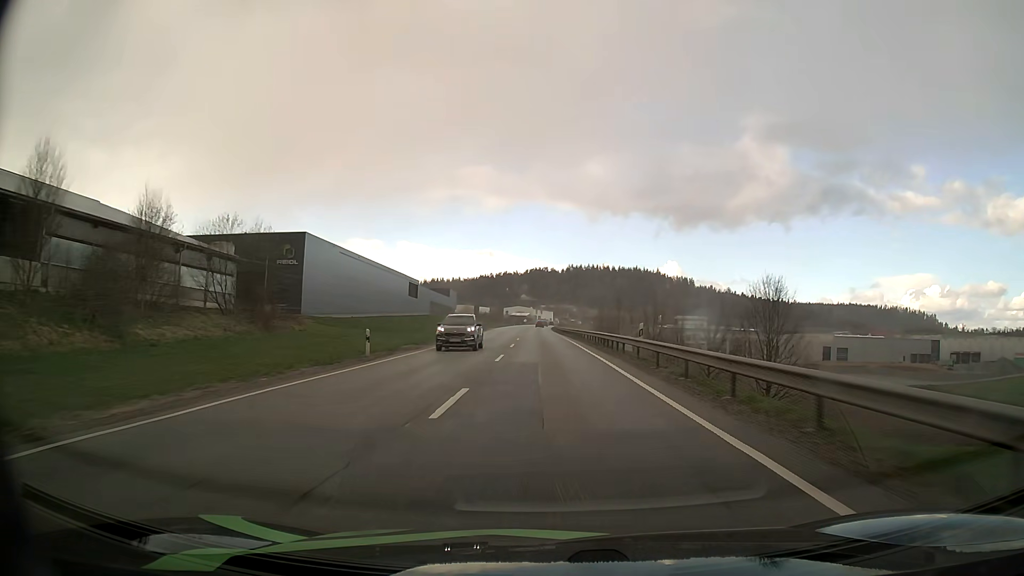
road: primary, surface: asphalt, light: Day
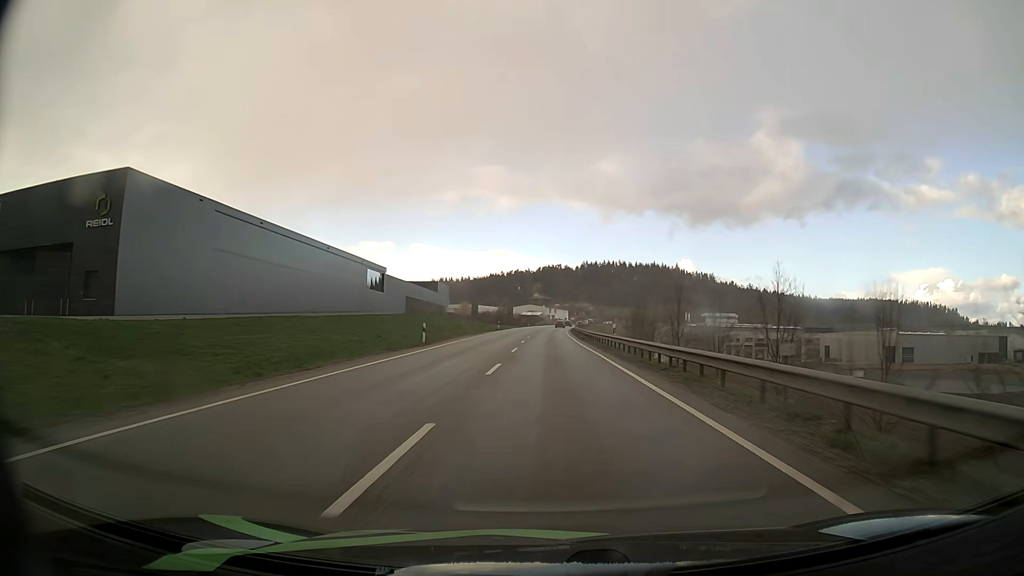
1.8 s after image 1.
(-0.5, +42.4) m; -1°
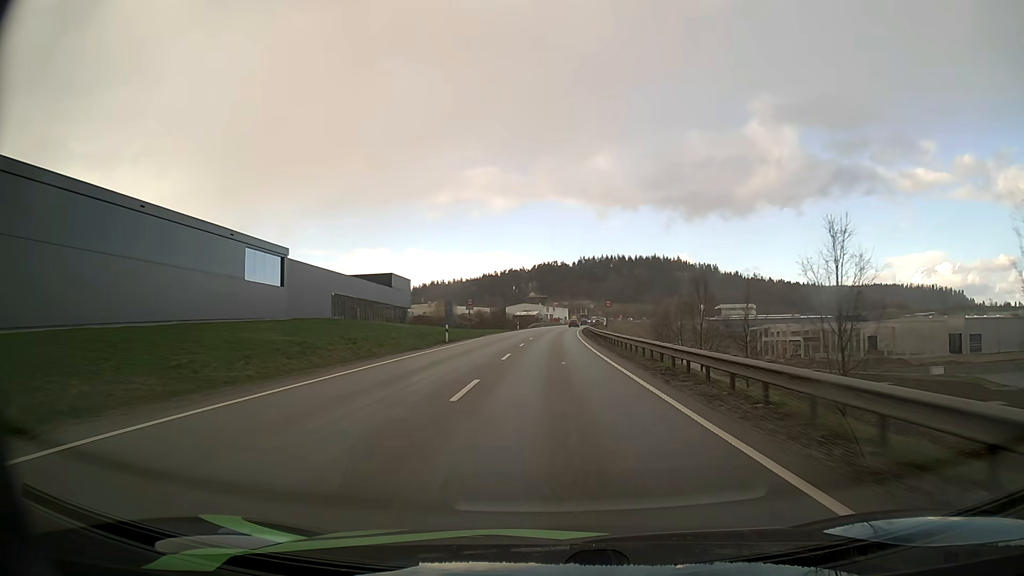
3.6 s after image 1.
(0.0, +41.5) m; 0°
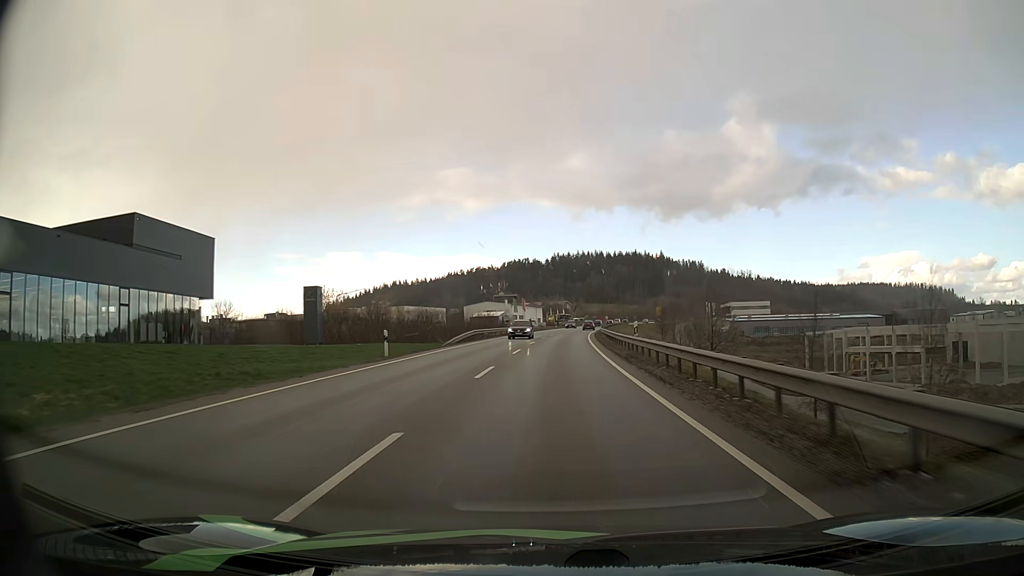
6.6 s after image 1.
(+0.8, +67.5) m; +2°
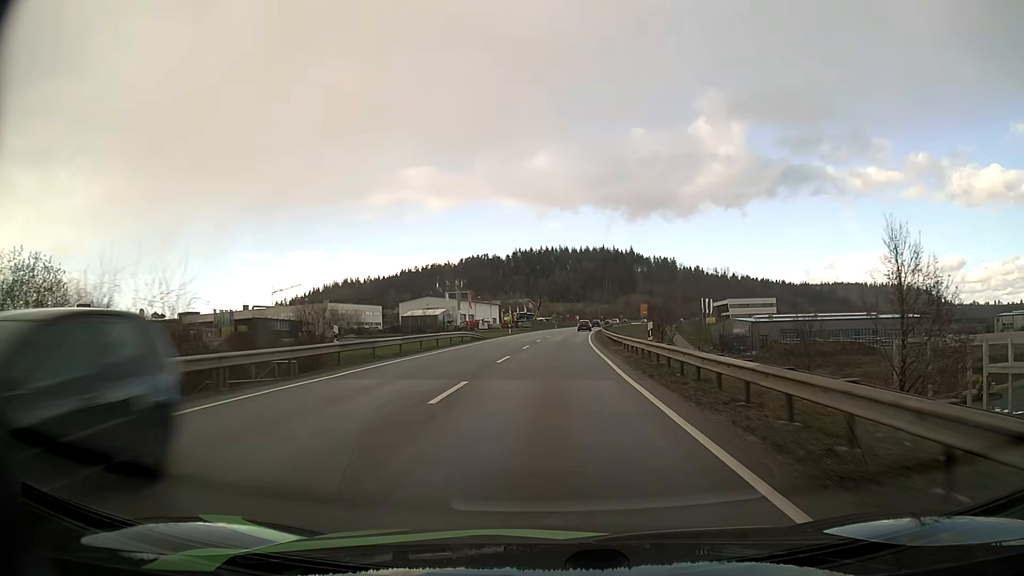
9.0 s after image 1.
(+1.3, +53.3) m; +3°
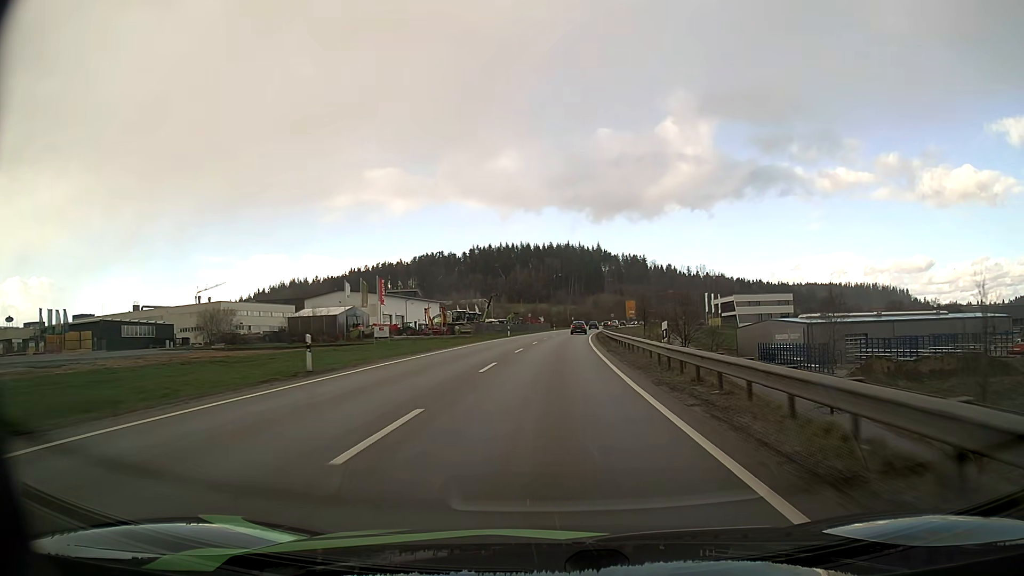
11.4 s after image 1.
(+1.5, +52.6) m; +3°
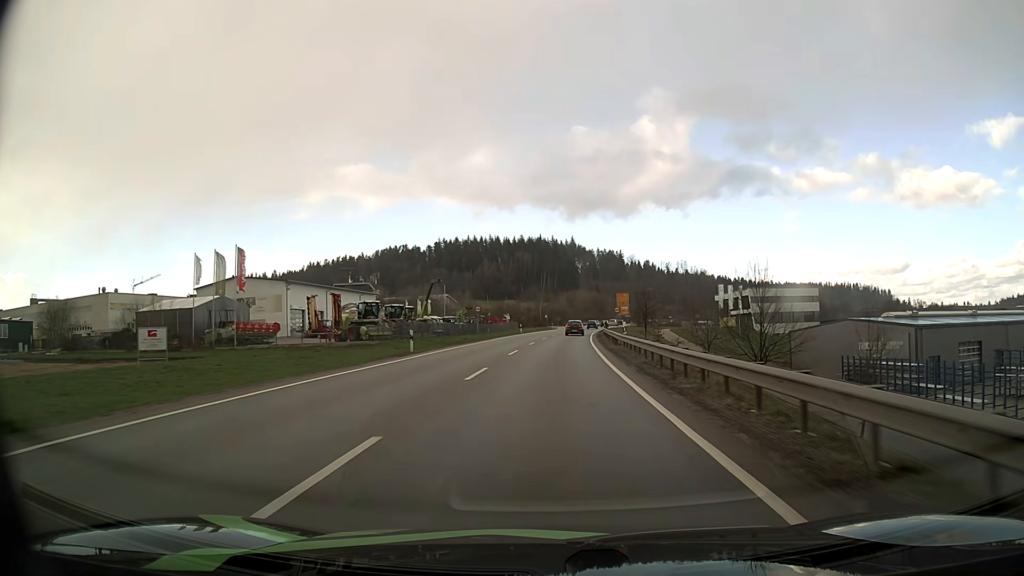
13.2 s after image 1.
(+0.9, +38.9) m; +3°
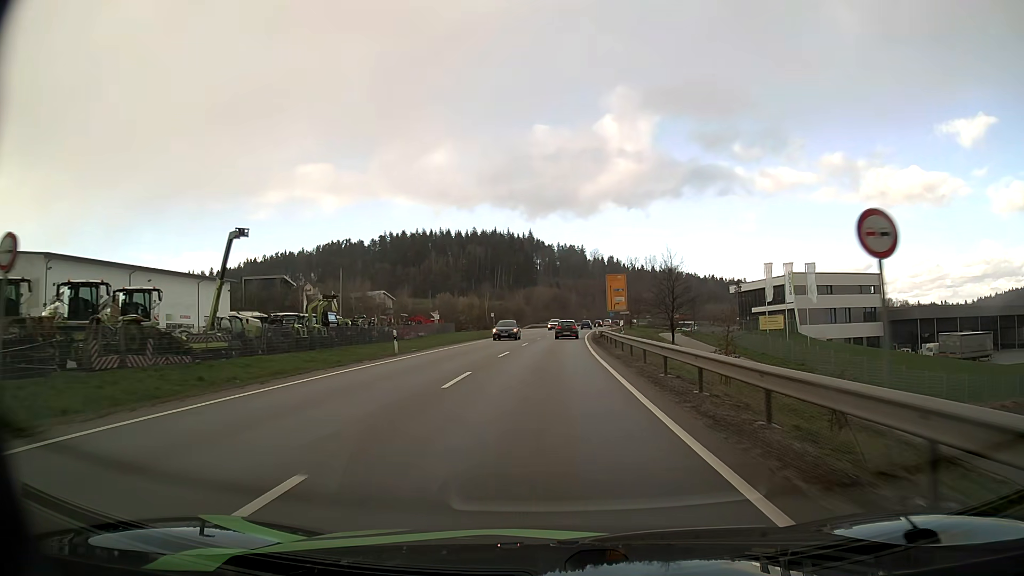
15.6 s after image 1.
(+1.6, +50.0) m; +4°
(0, +10) (0, +20) (0, +30) (+1, +40) (+1, +50) (+2, +60) (+2, +70) (+3, +80) (+4, +90) (+5, +100) m
